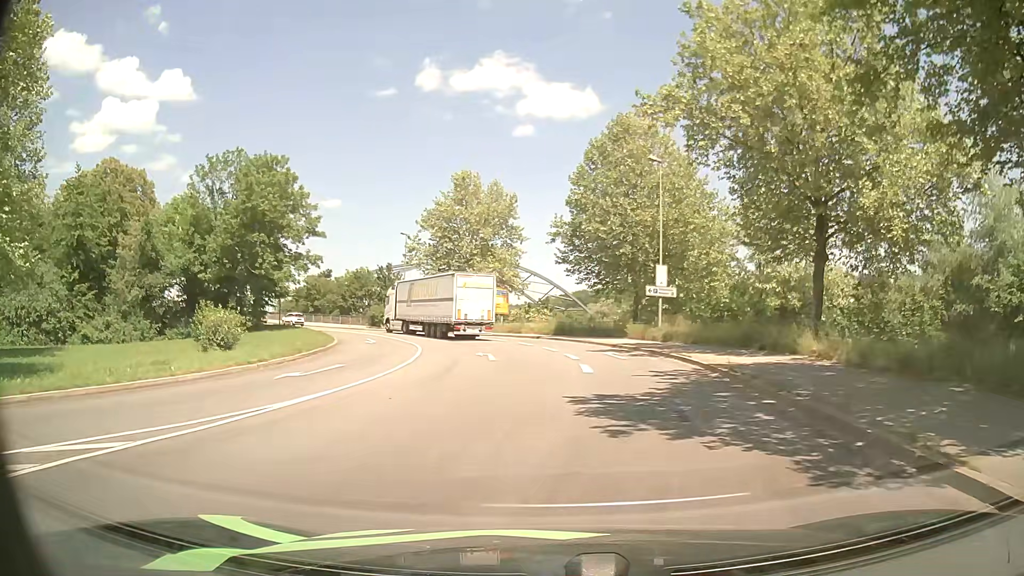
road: primary_link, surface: asphalt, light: Day
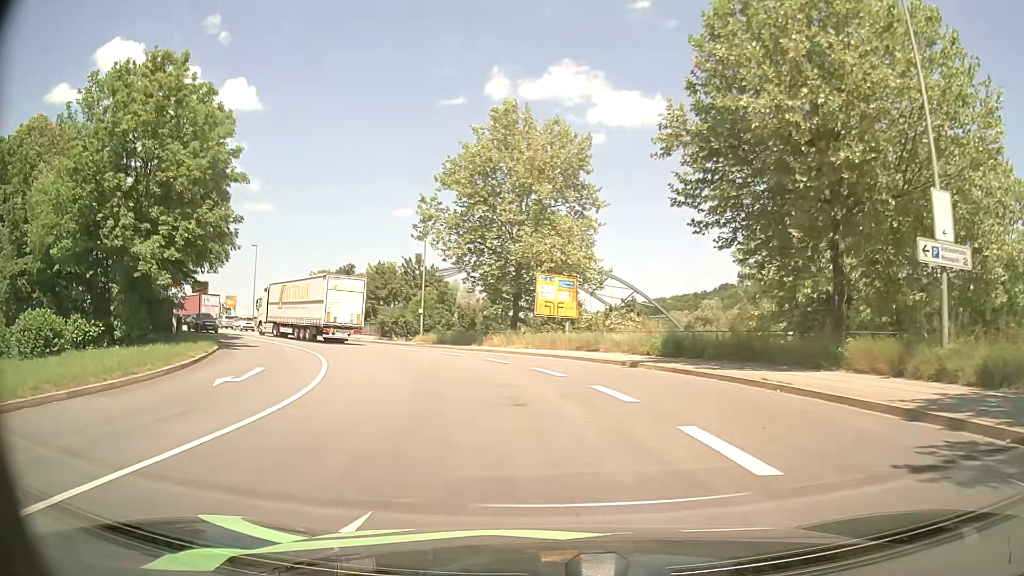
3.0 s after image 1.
(-0.6, +23.6) m; -6°
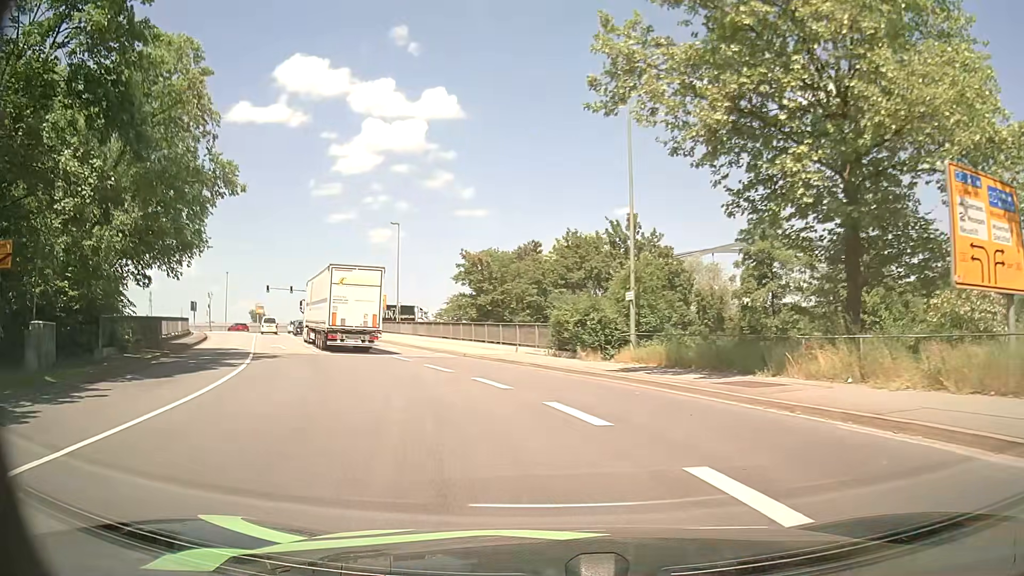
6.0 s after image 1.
(-3.6, +25.1) m; -19°
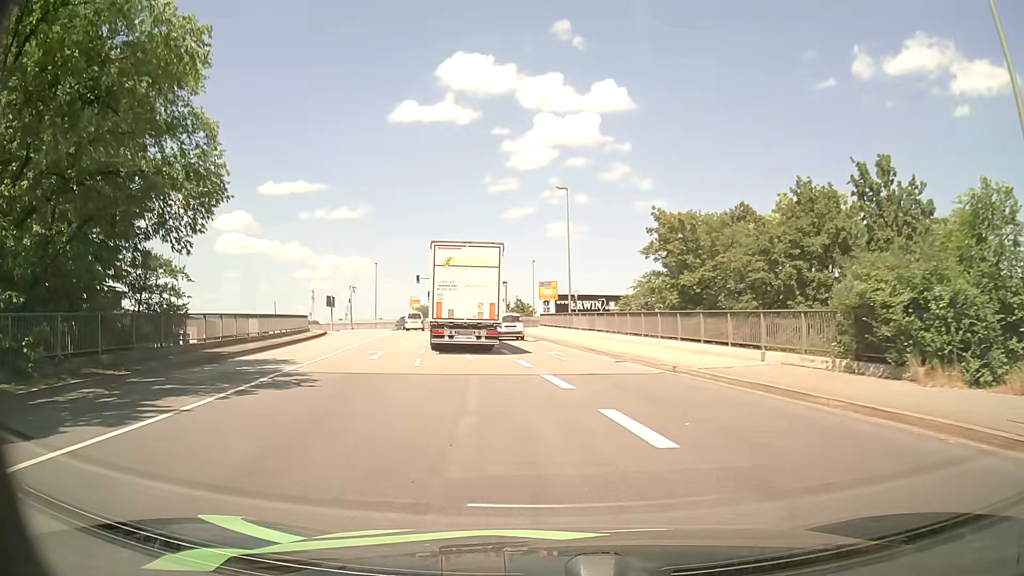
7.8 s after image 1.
(-1.9, +13.2) m; -16°
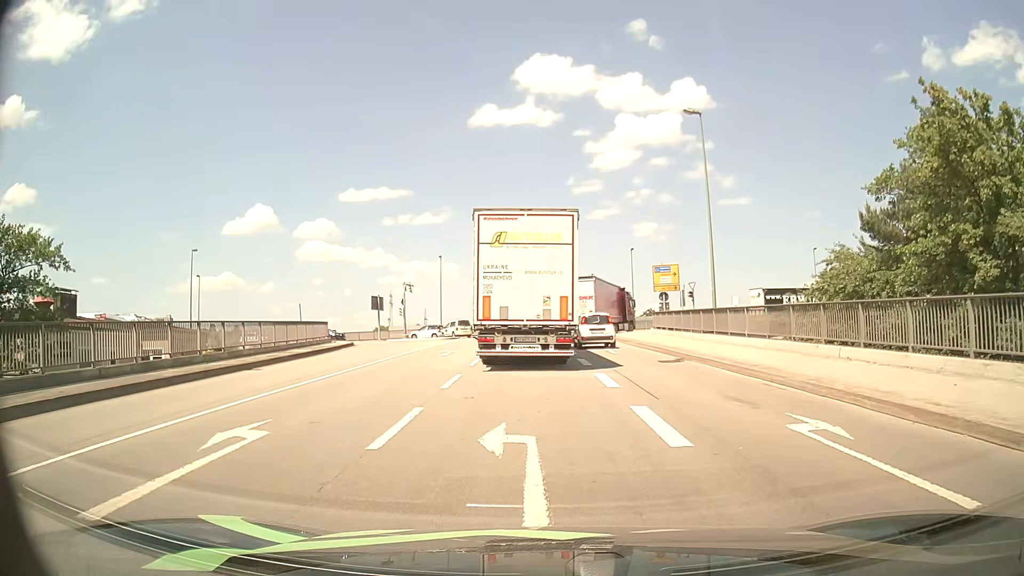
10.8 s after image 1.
(-1.7, +17.6) m; -7°
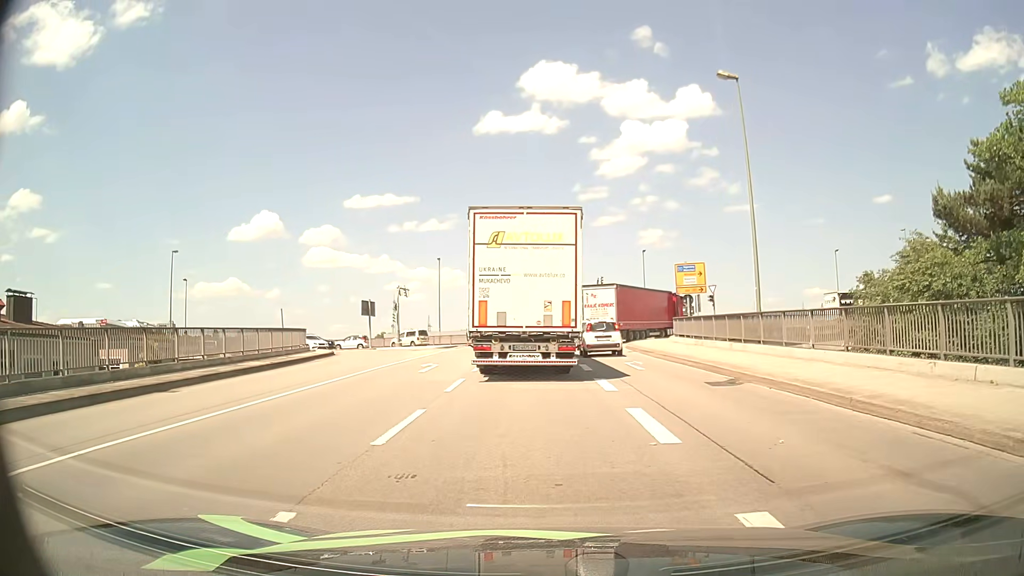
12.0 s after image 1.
(0.0, +5.5) m; -1°
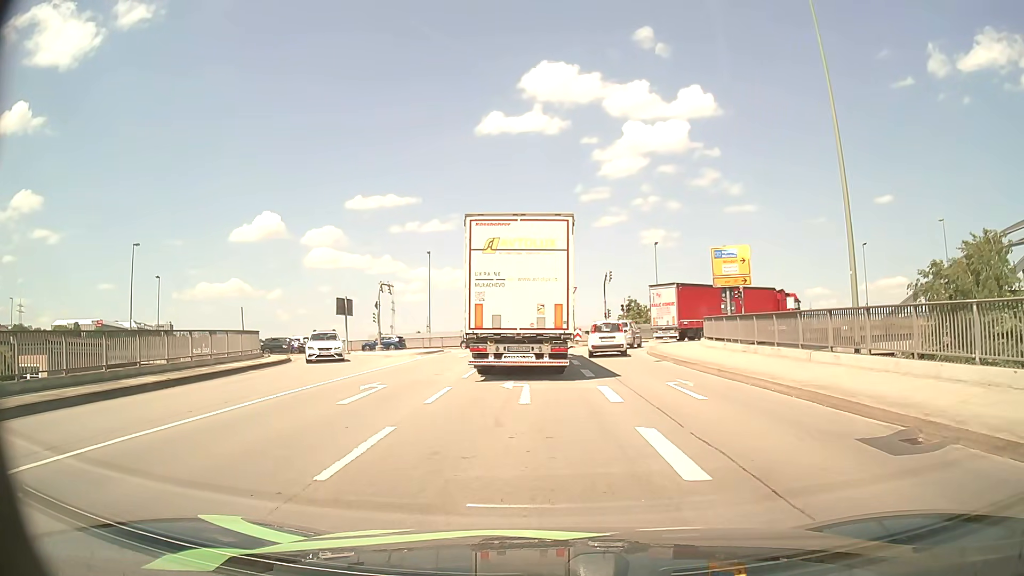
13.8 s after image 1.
(0.0, +7.7) m; -1°
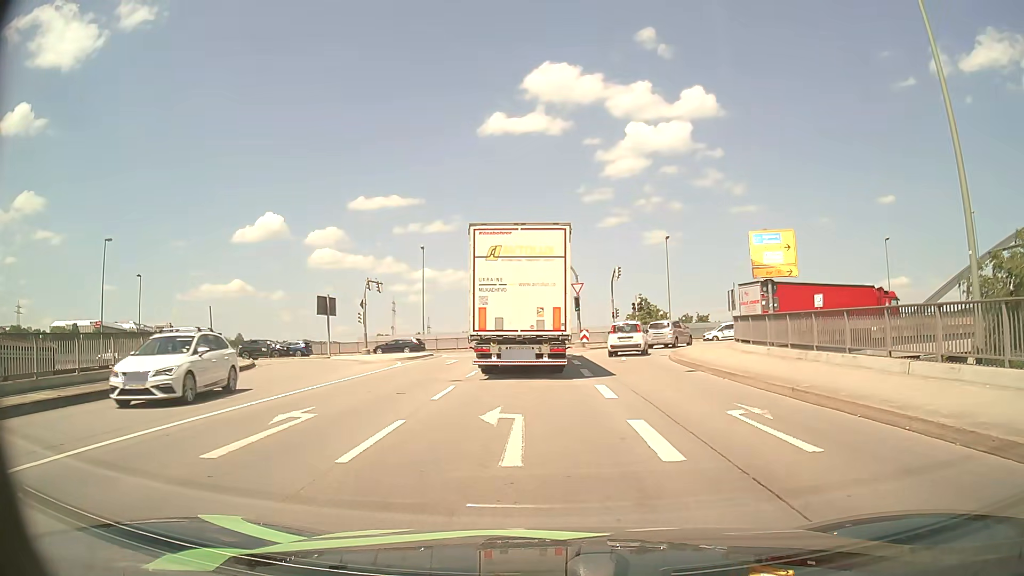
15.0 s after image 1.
(0.0, +5.2) m; 0°
(0, +10) (0, +20) (0, +30) (0, +40) (-2, +50) (-7, +58) (-16, +62) (-26, +63) (-36, +64) (-46, +65) m
